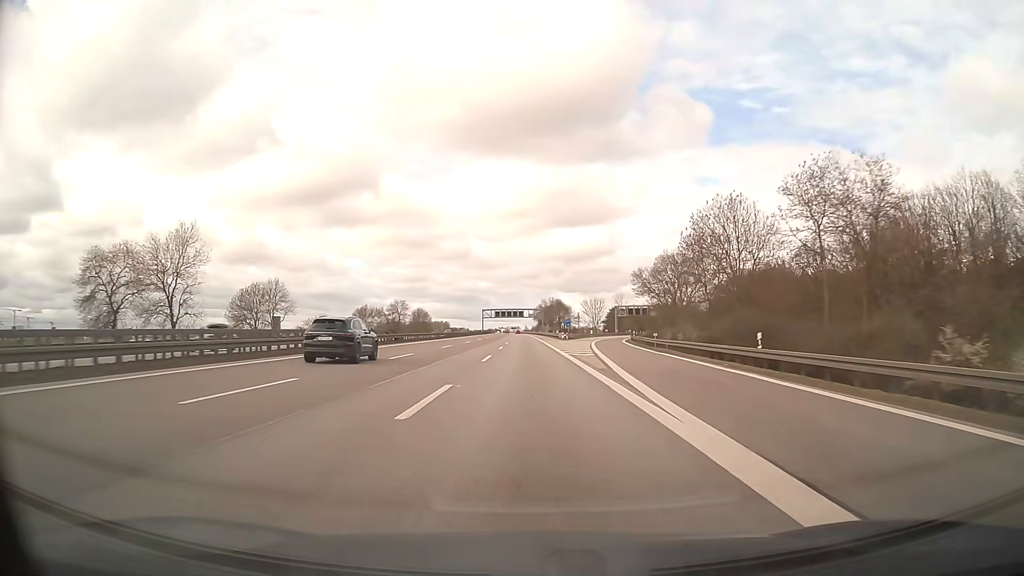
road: motorway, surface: asphalt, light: Day
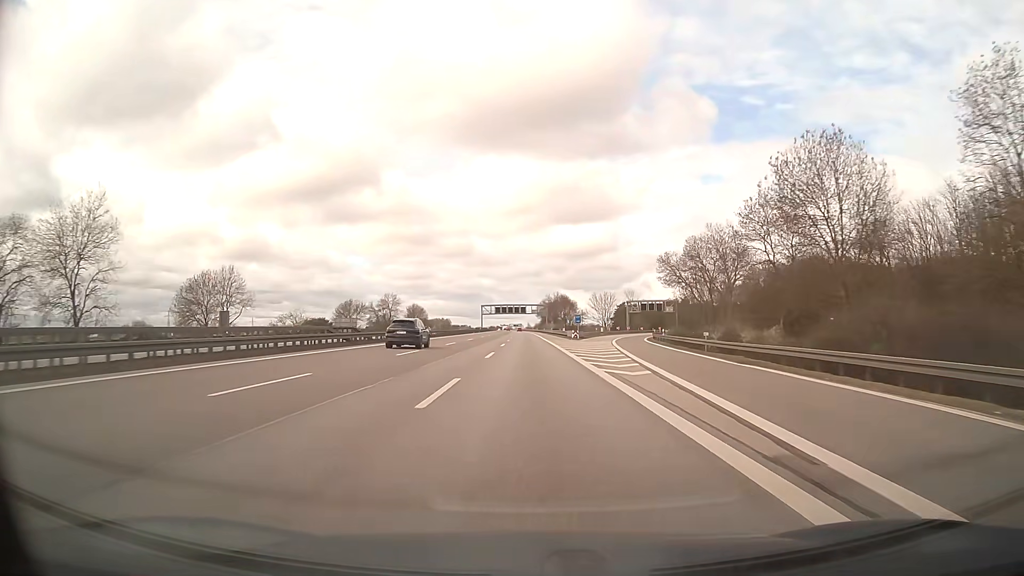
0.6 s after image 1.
(-0.1, +16.9) m; -1°
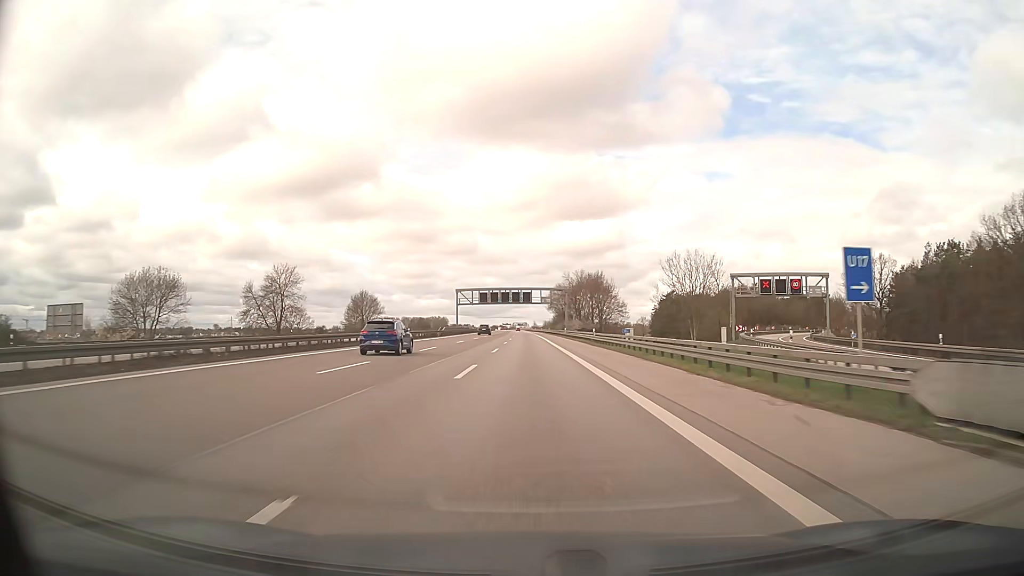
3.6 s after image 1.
(+0.1, +84.6) m; 0°
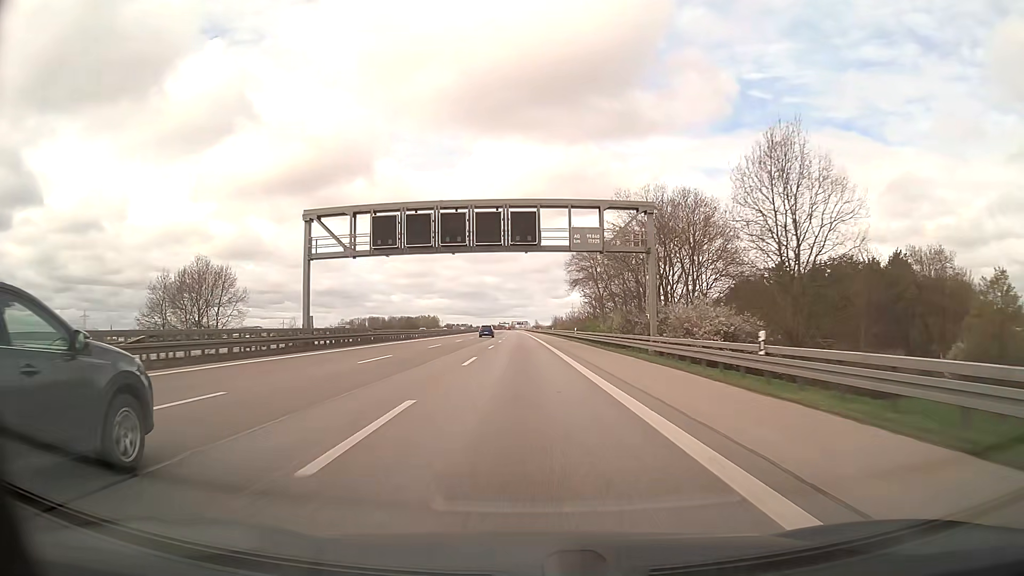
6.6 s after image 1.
(+0.2, +84.8) m; 0°
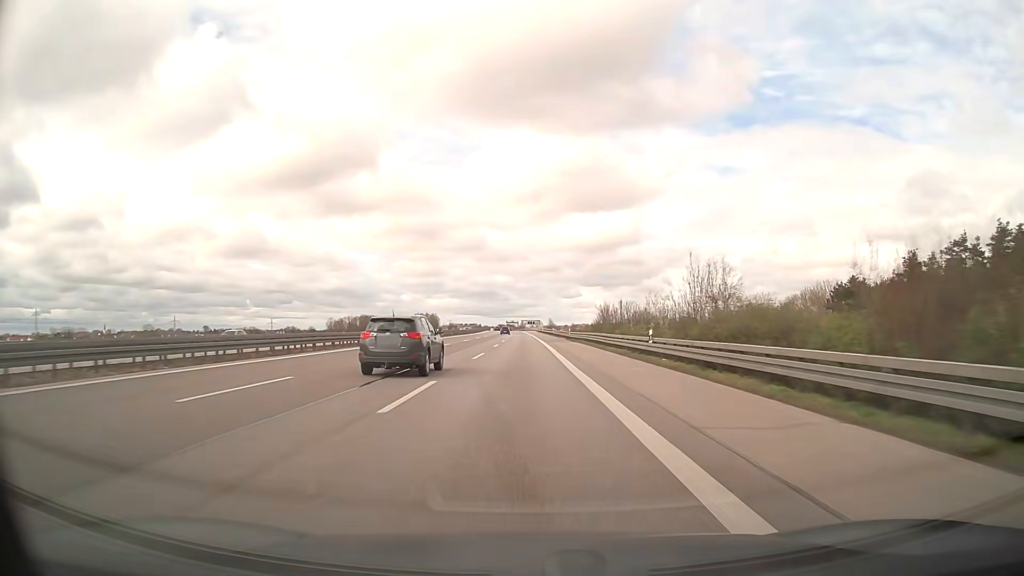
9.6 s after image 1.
(-0.6, +84.9) m; -1°
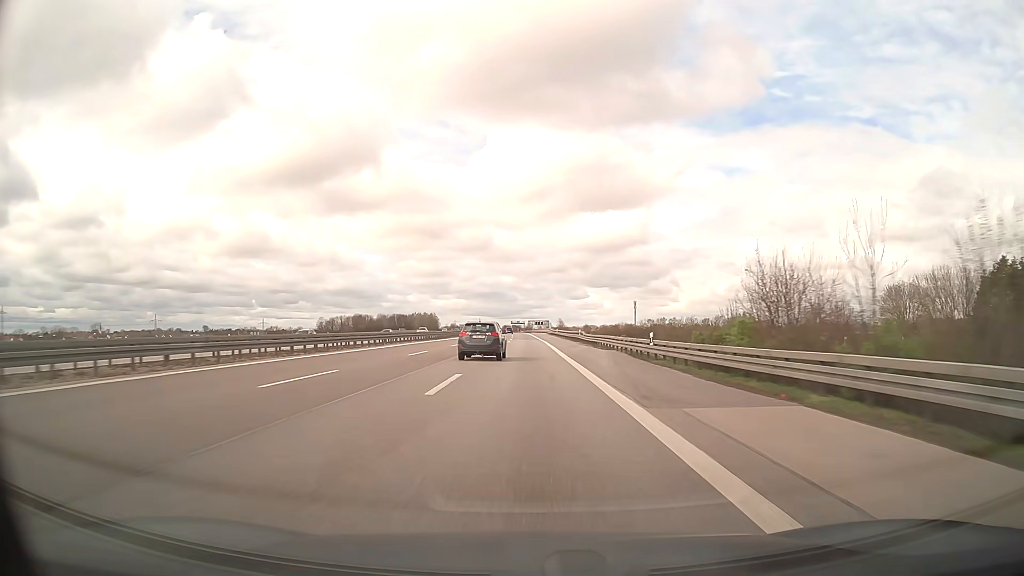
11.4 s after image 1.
(-0.3, +50.9) m; -1°
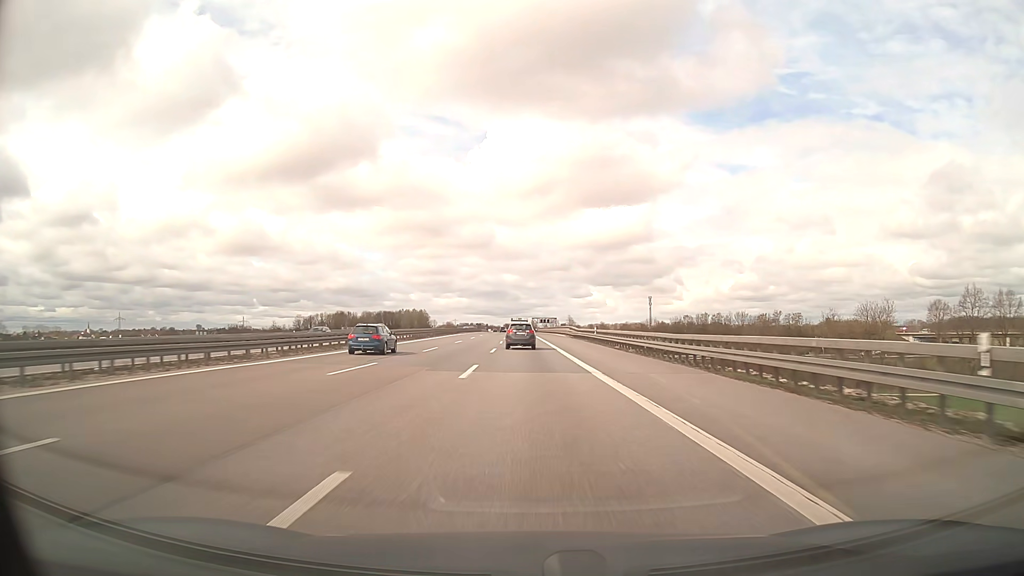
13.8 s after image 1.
(-0.3, +67.9) m; 0°
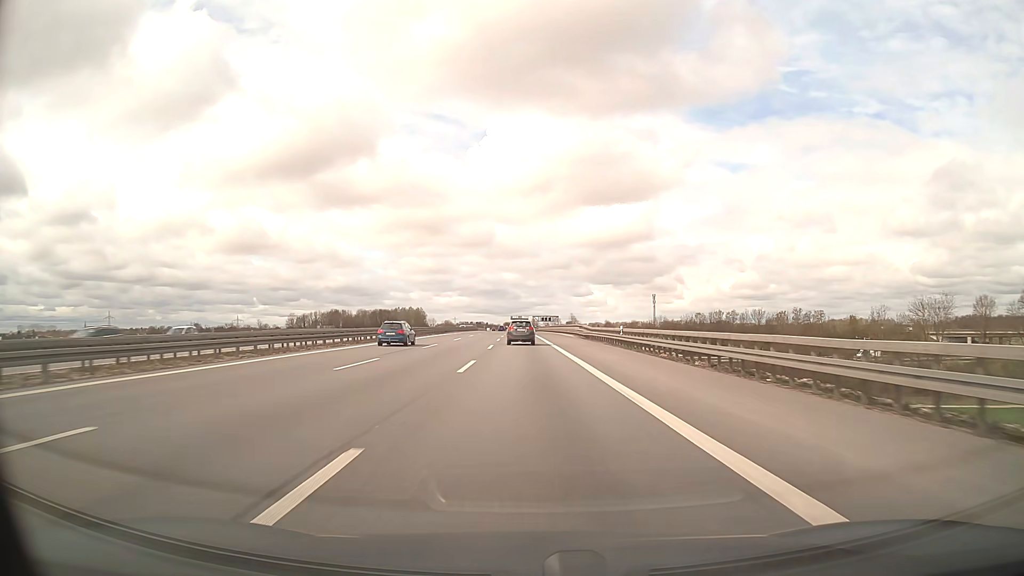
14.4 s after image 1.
(0.0, +17.0) m; 0°
(0, +10) (0, +20) (0, +30) (0, +40) (0, +50) (0, +60) (-1, +70) (-1, +80) (-1, +90) (-1, +100) m
